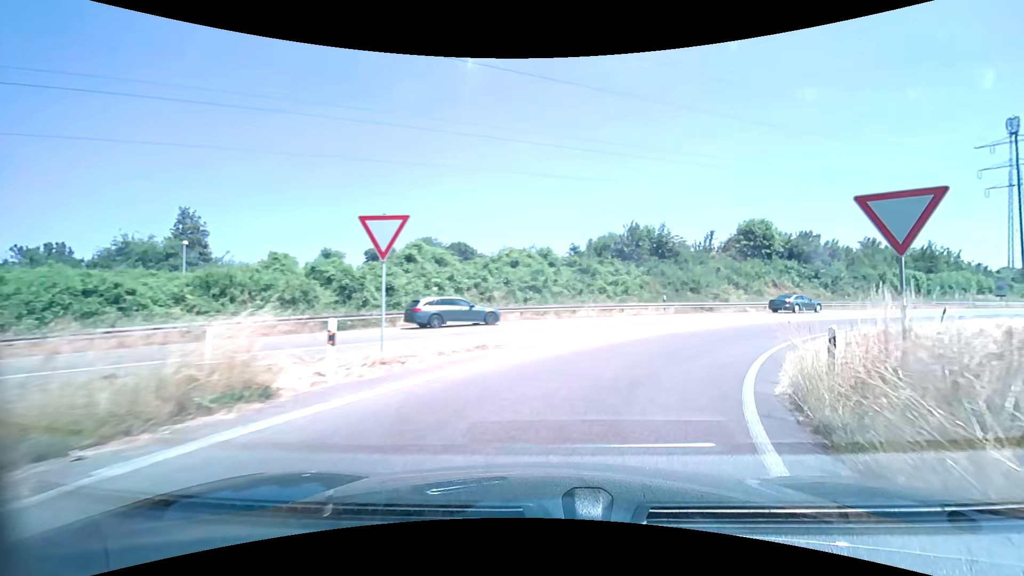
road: trunk_link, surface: asphalt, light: Day
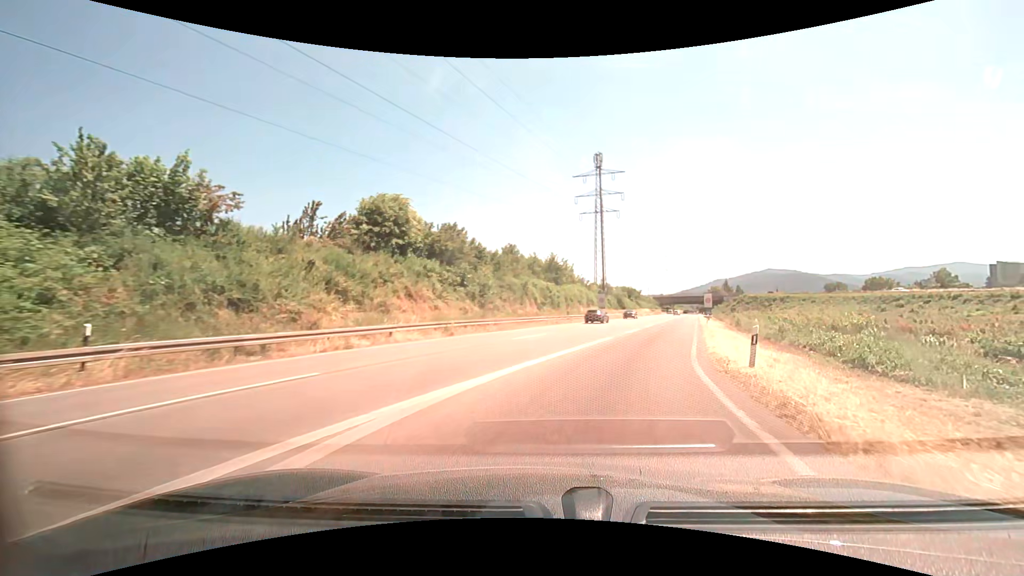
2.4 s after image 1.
(+9.2, +22.7) m; +38°
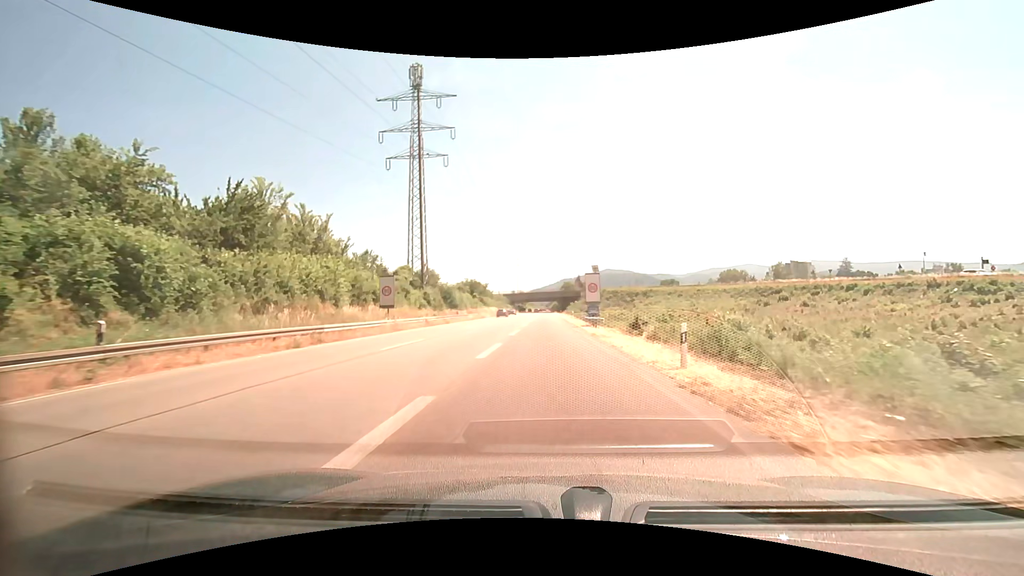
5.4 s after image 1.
(+9.3, +39.8) m; +16°
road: trunk
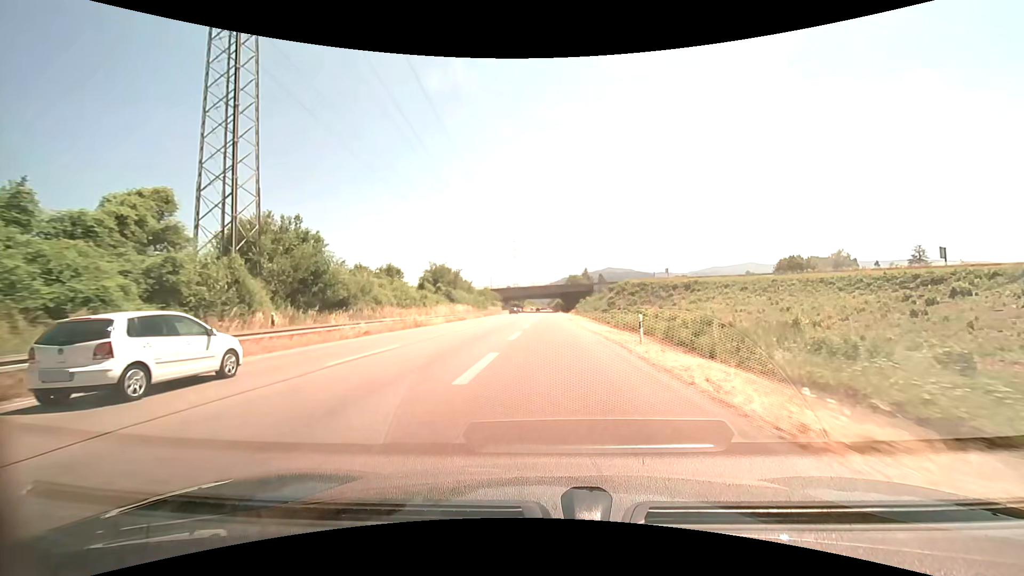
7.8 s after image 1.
(-0.1, +41.4) m; 0°
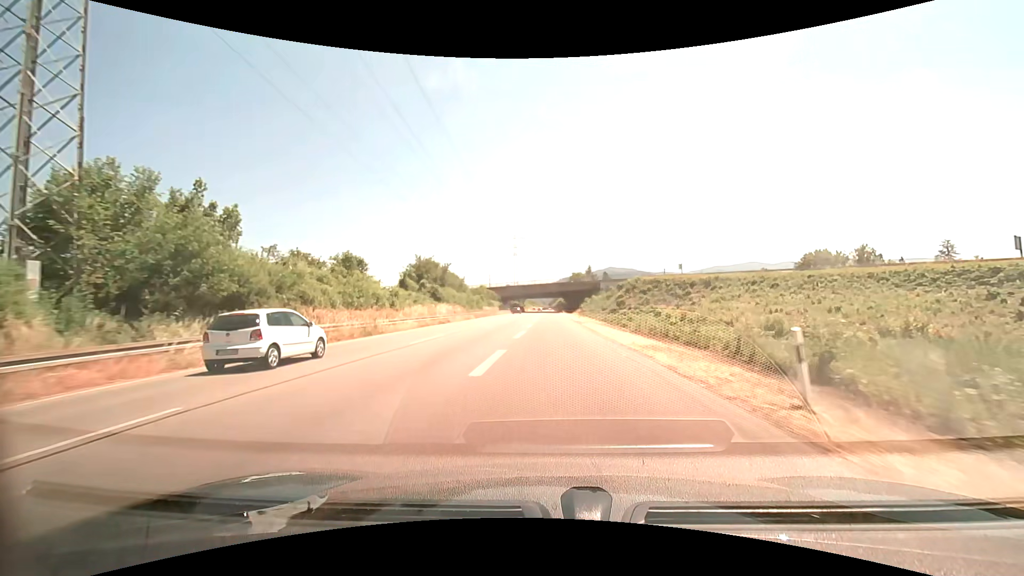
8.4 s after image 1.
(0.0, +11.1) m; 0°
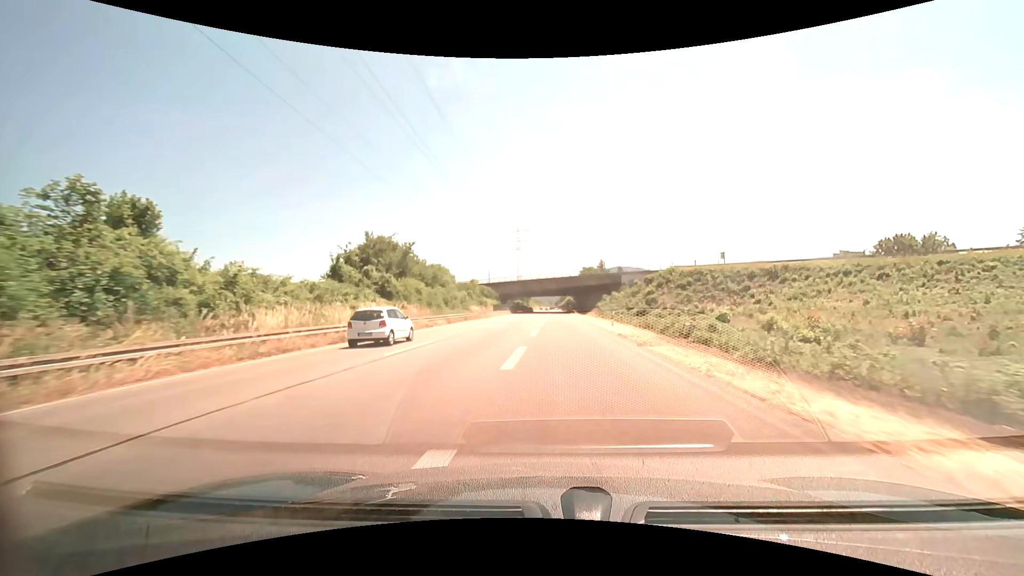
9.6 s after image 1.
(-0.1, +23.1) m; -1°
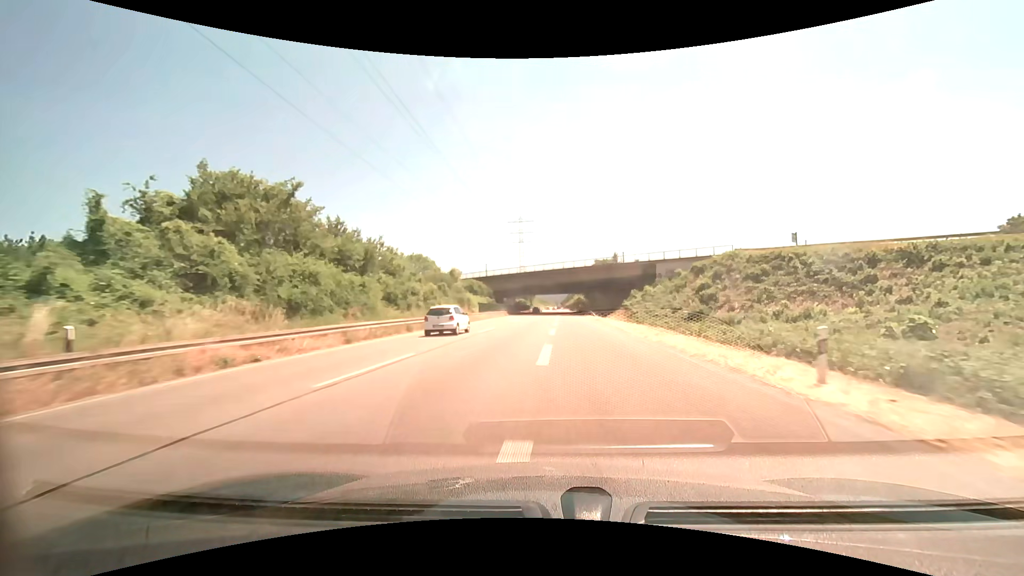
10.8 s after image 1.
(-0.1, +23.8) m; 0°
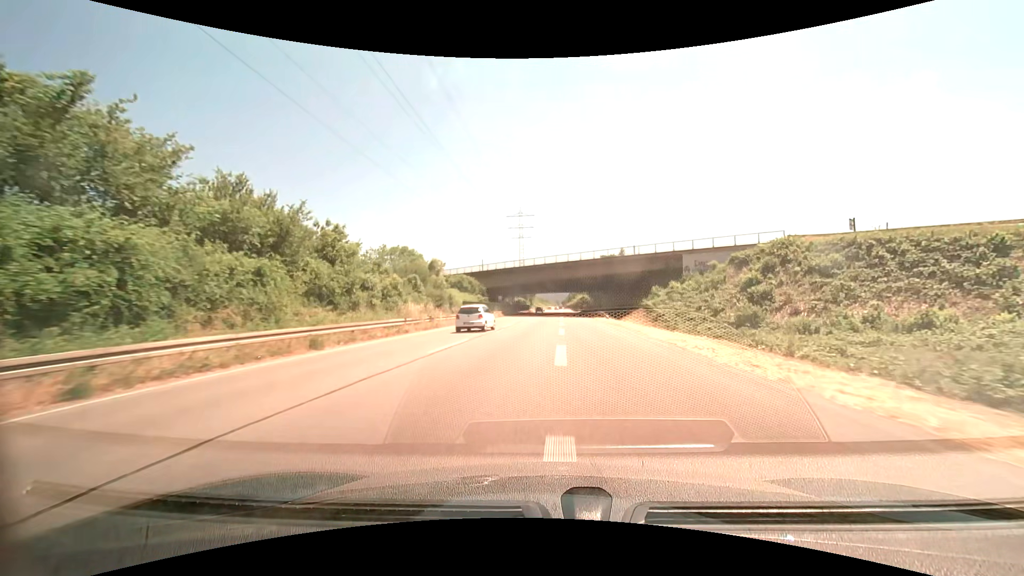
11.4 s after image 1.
(0.0, +12.1) m; 0°
(0, +10) (0, +20) (0, +30) (0, +40) (+1, +50) (+1, +60) (+1, +70) (+1, +80) (+1, +90) (+1, +100) m
